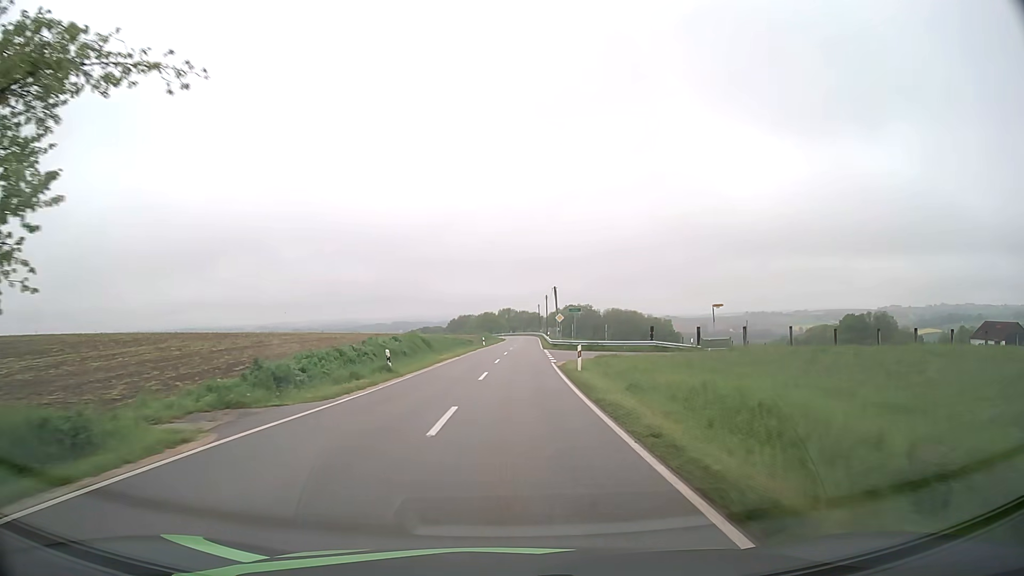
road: tertiary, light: Day
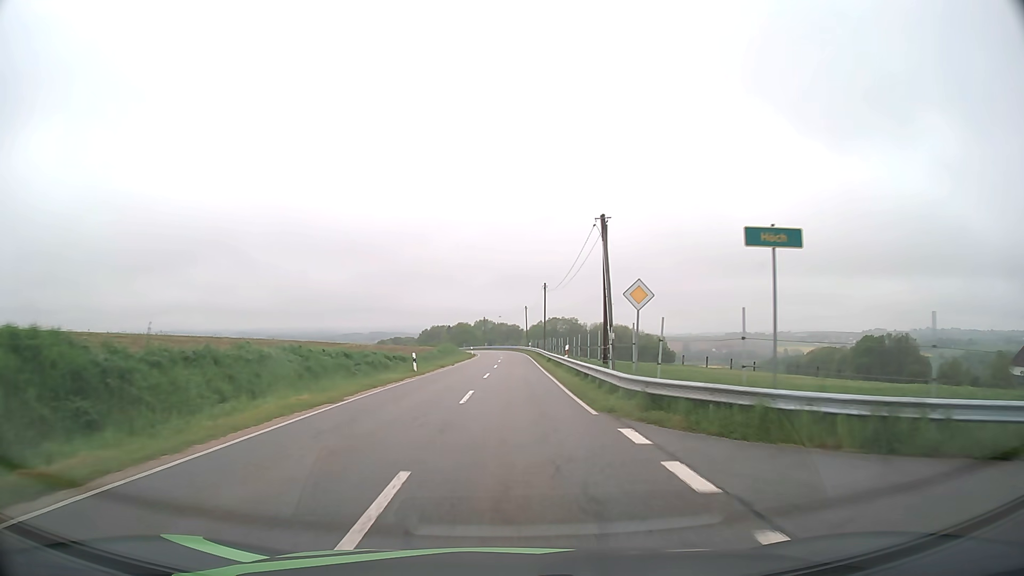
(+0.7, +42.5) m; +2°
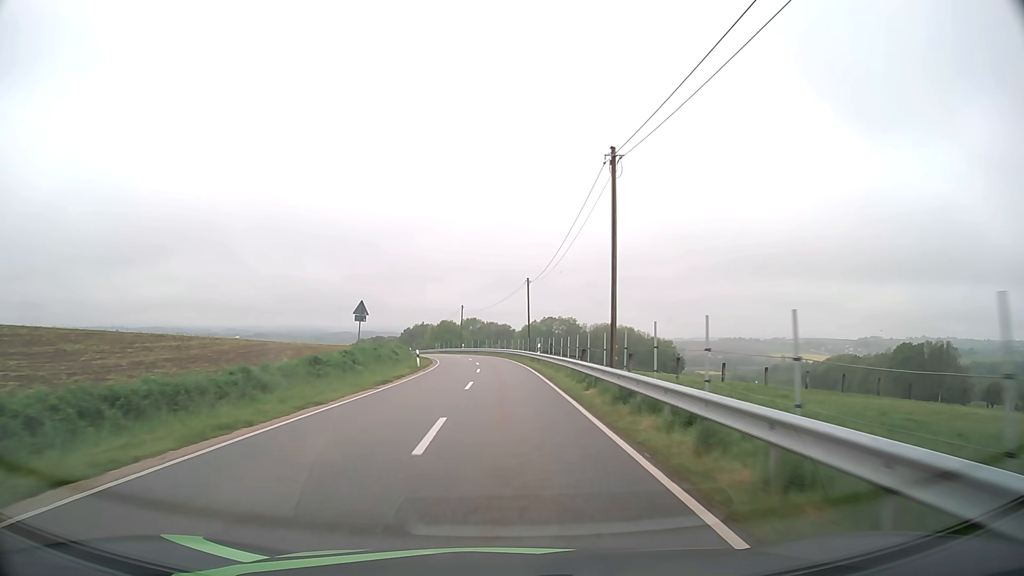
(+0.4, +43.3) m; +1°
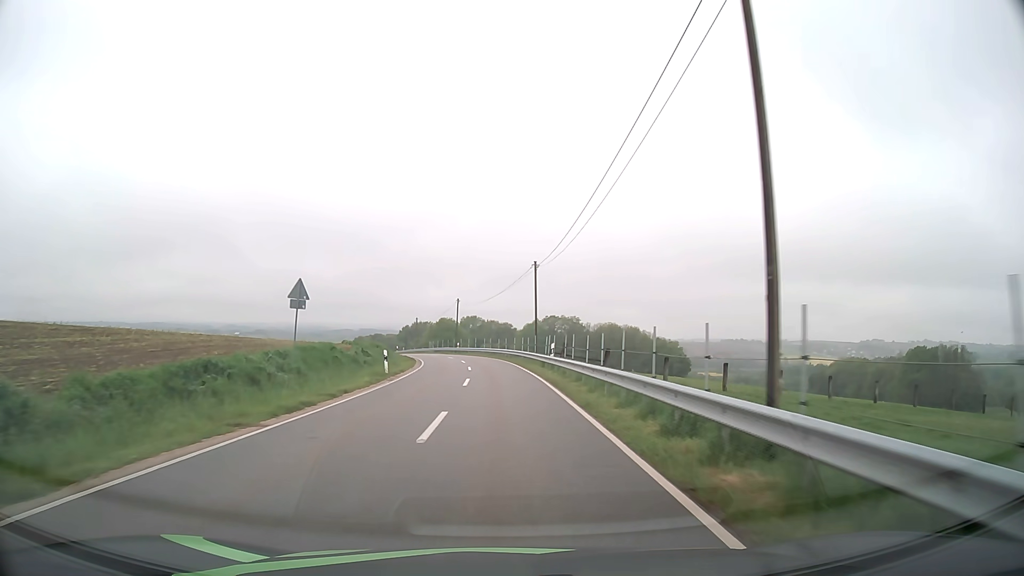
(0.0, +10.8) m; 0°
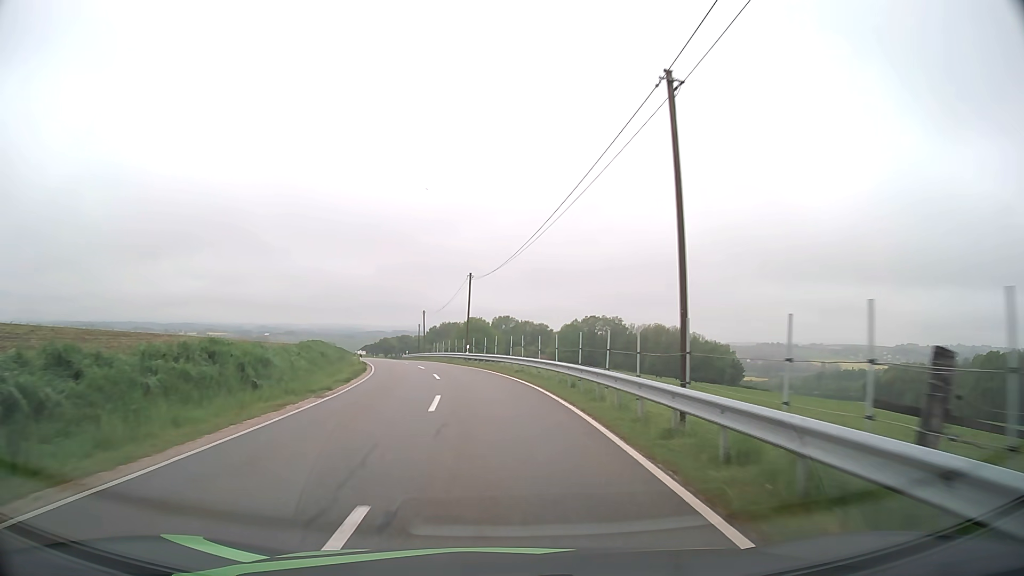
(-0.4, +31.9) m; -2°
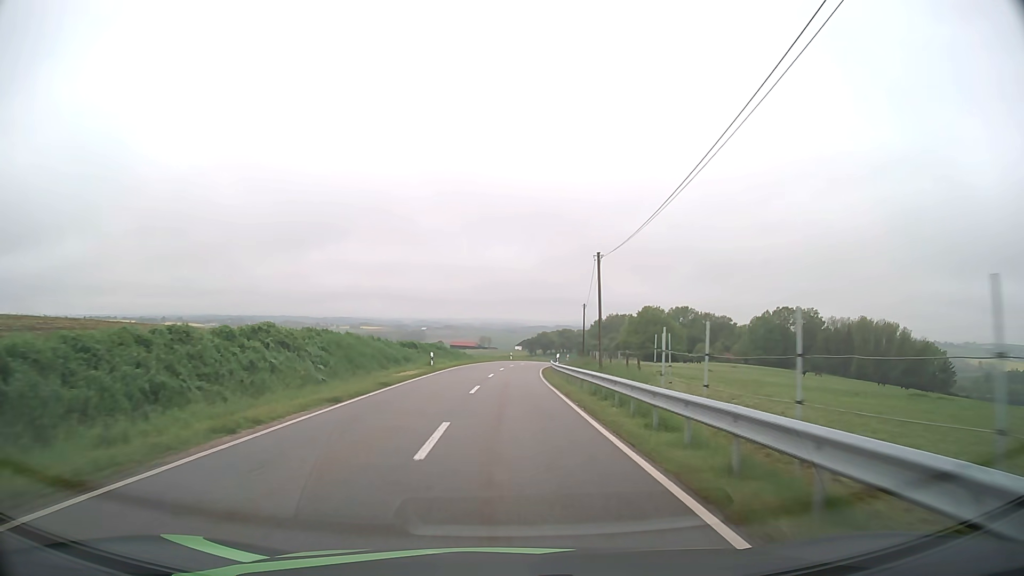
(-6.8, +53.5) m; -14°
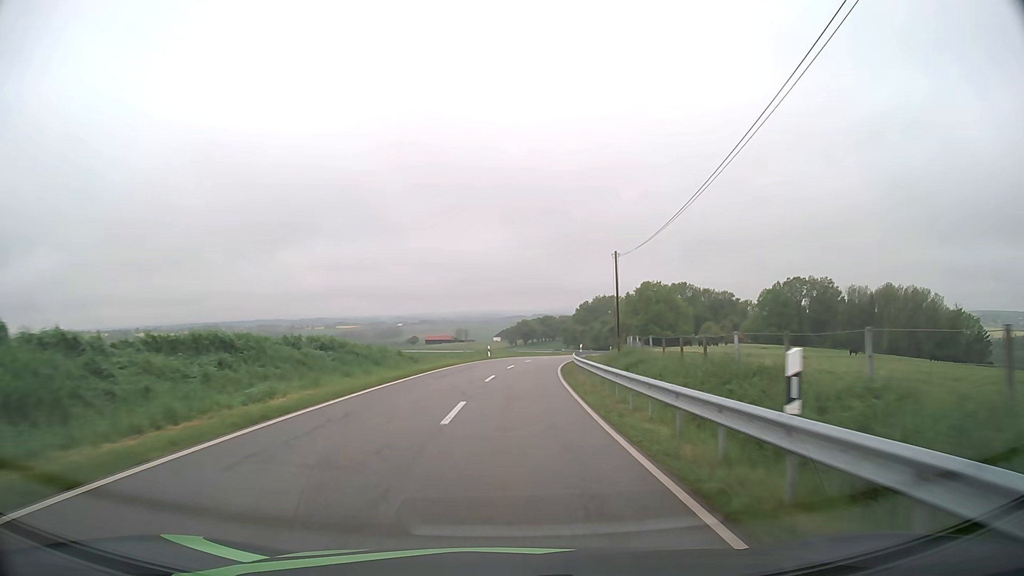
(+0.2, +33.7) m; +2°
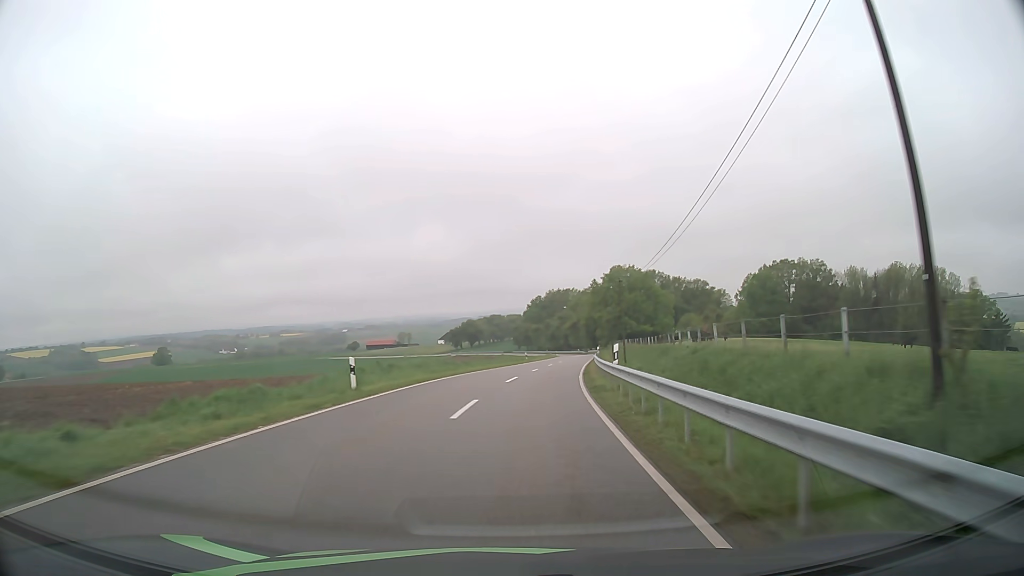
(+1.1, +34.9) m; +4°
(0, +10) (+1, +20) (+2, +30) (+3, +40) (+4, +50) (+6, +60) (+7, +70) (+9, +79) (+10, +89) (+12, +99) m
